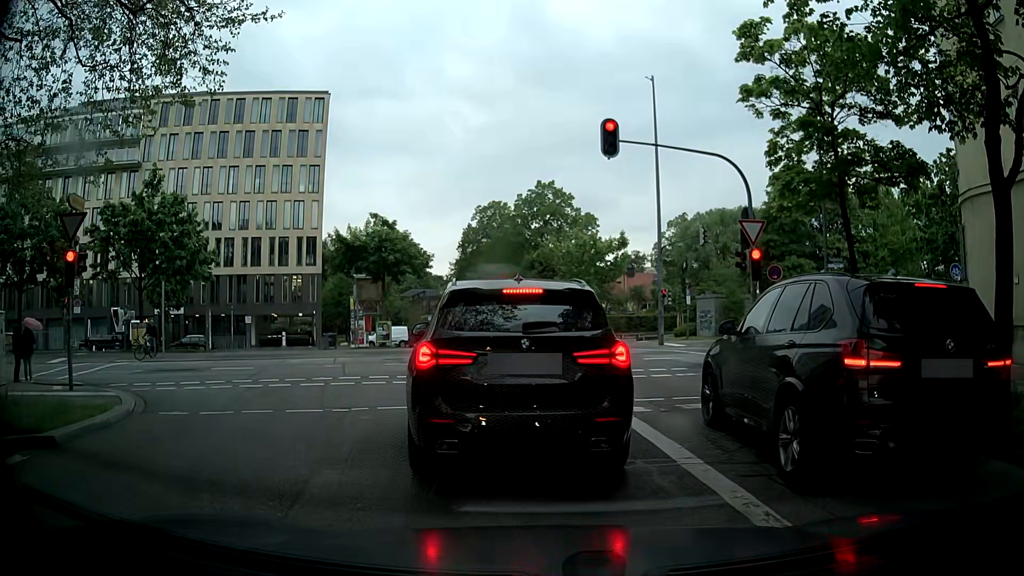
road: tertiary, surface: asphalt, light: Day
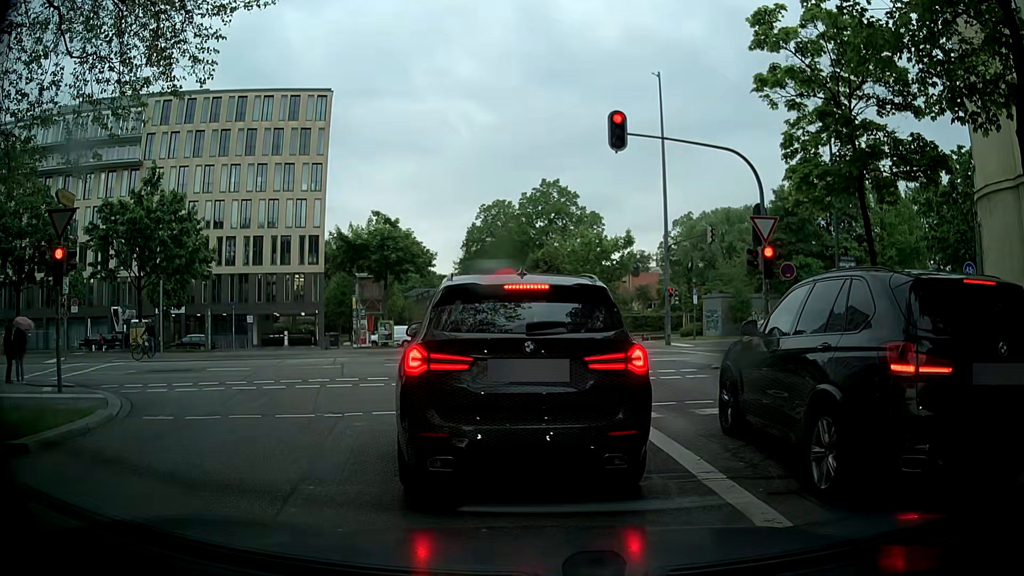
(0.0, +0.6) m; 0°
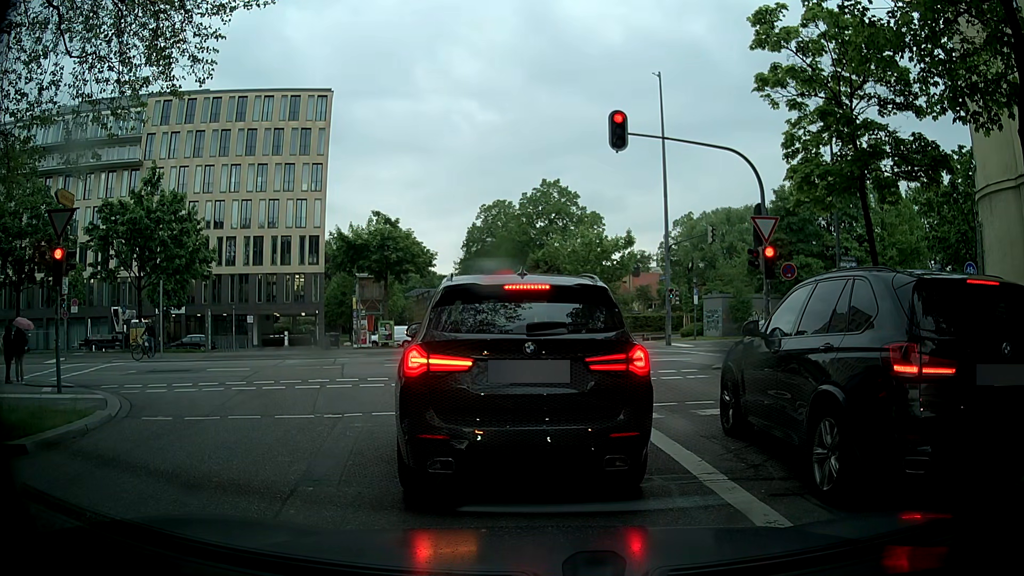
(0.0, +0.1) m; 0°
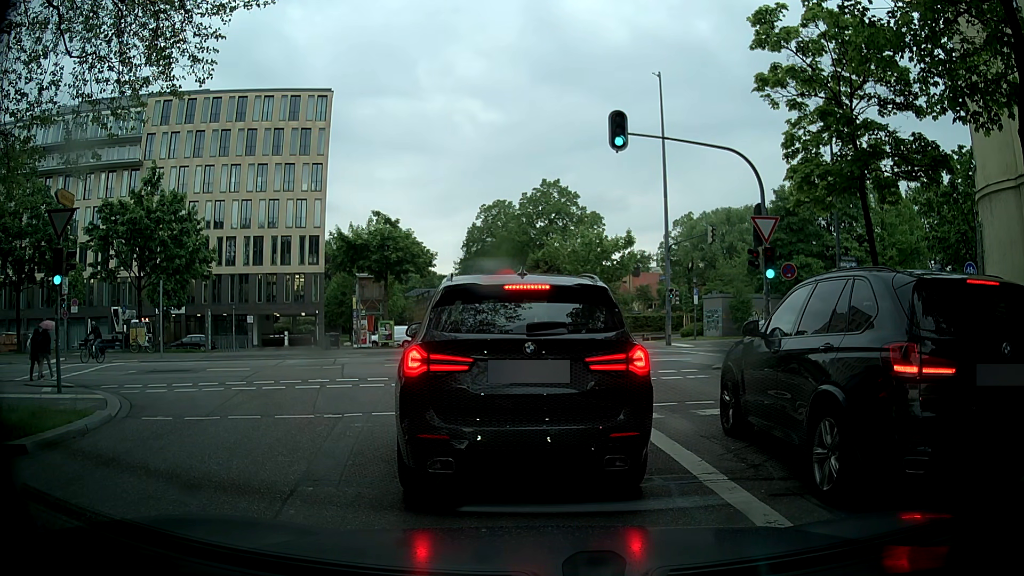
(0.0, 0.0) m; 0°
